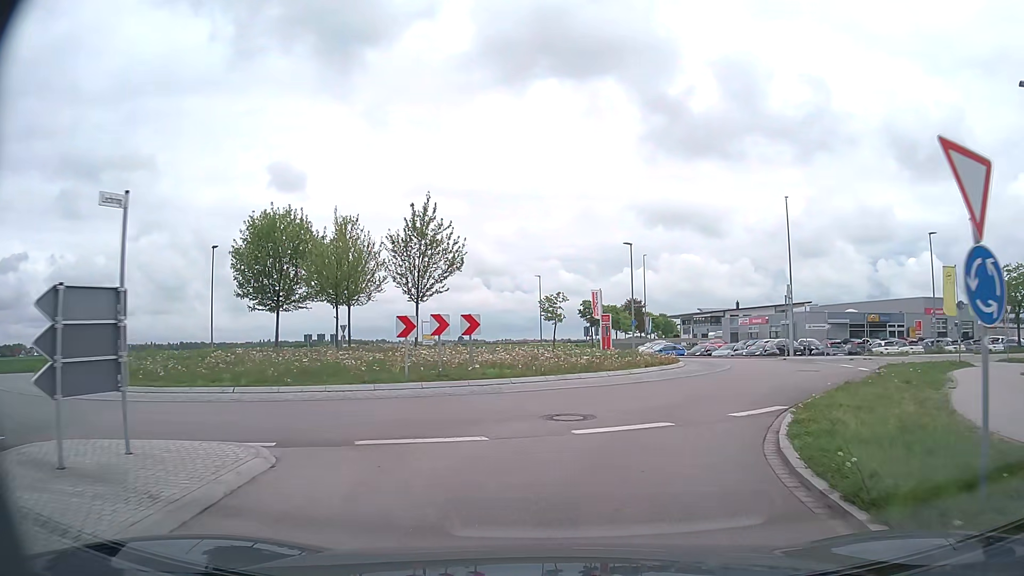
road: tertiary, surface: asphalt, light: Day
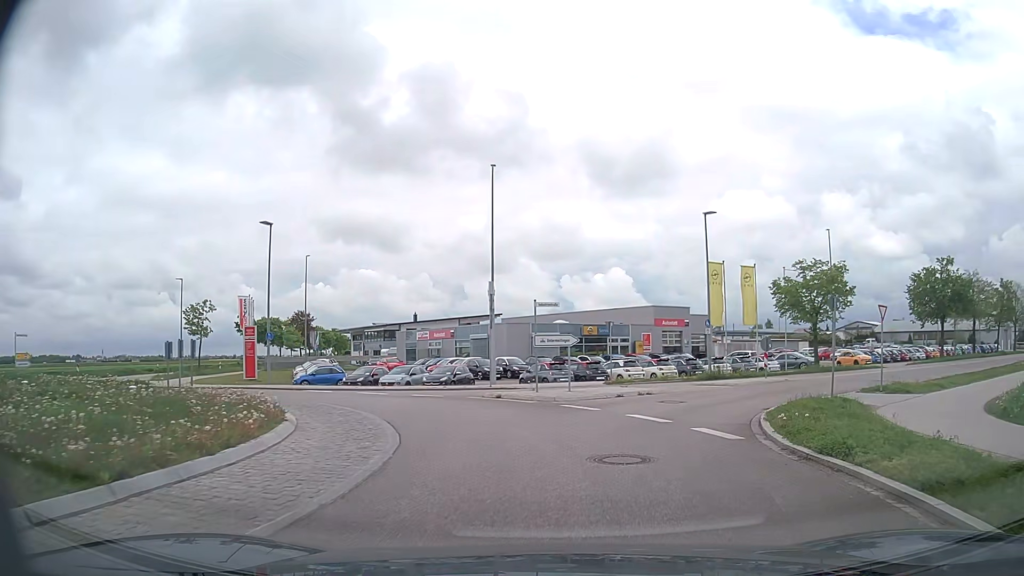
(+3.0, +14.0) m; +27°
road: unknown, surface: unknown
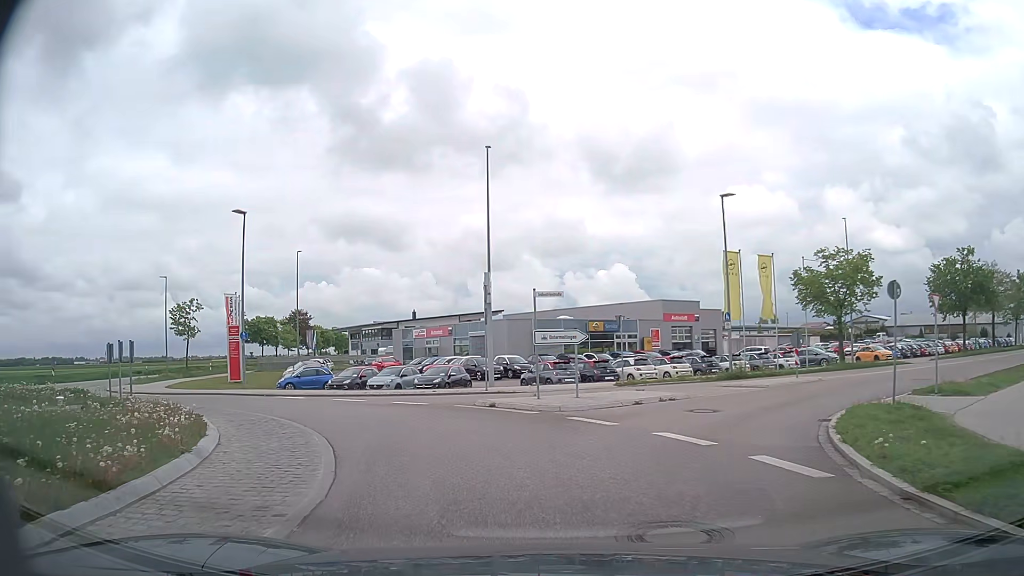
(+0.1, +3.4) m; +1°
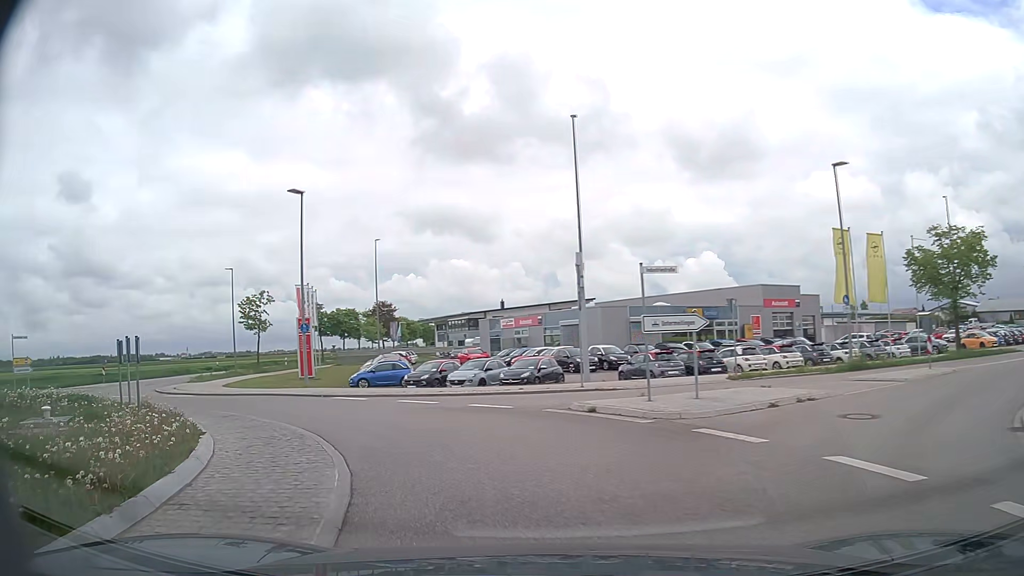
(-0.2, +3.4) m; -7°
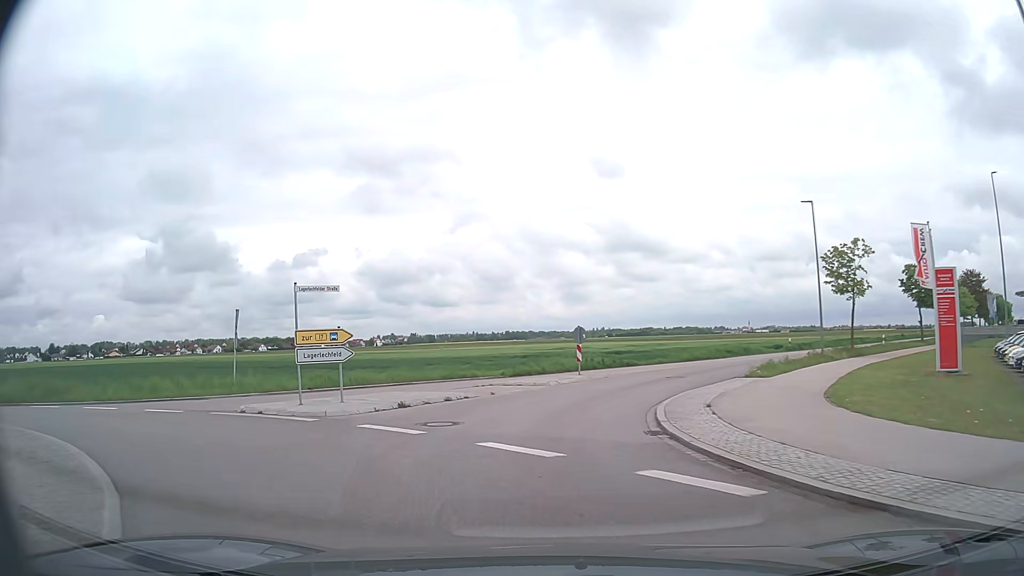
(-8.6, +17.3) m; -49°
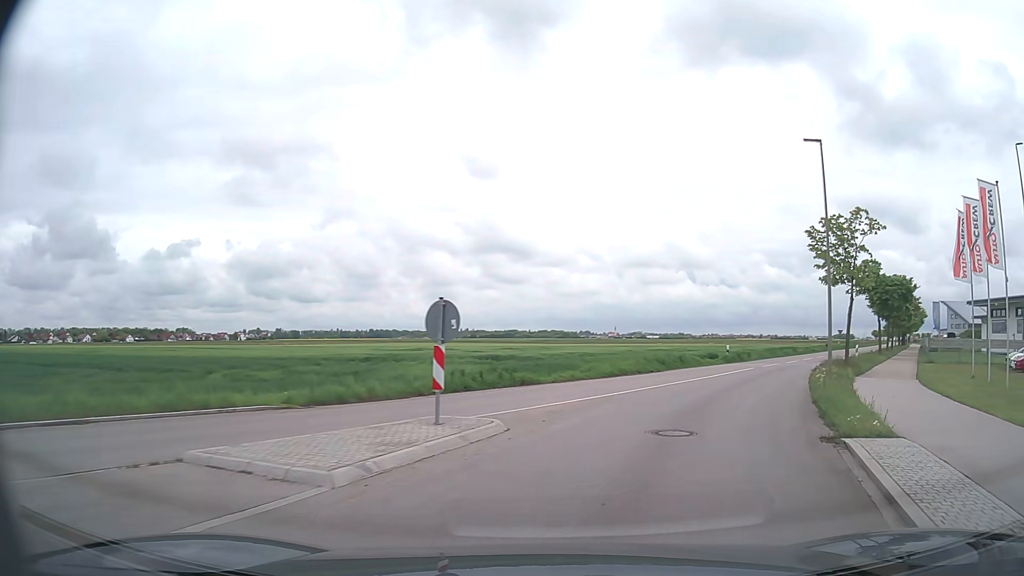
(+0.1, +14.8) m; +10°
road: tertiary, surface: asphalt
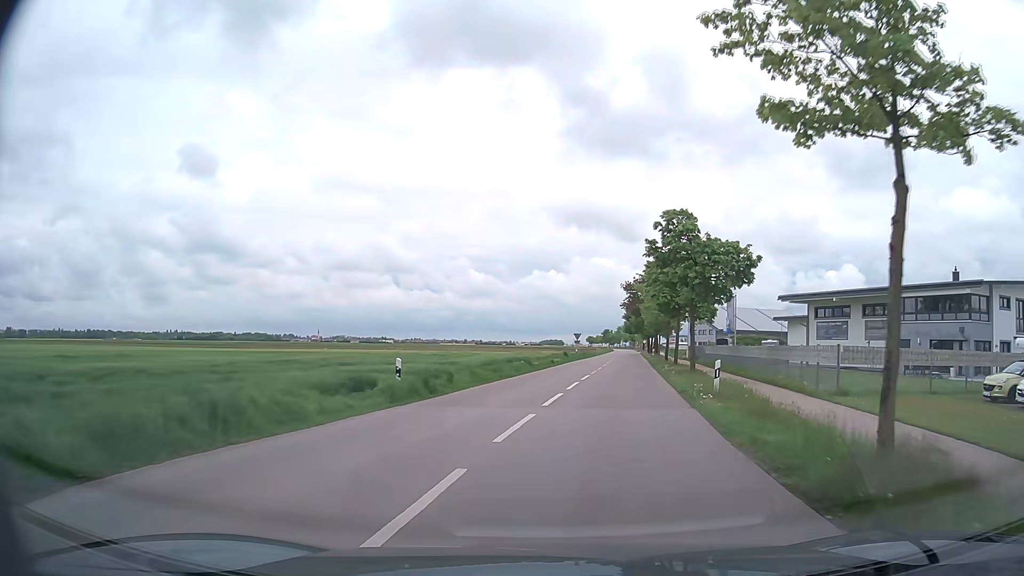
(+6.6, +23.5) m; +25°
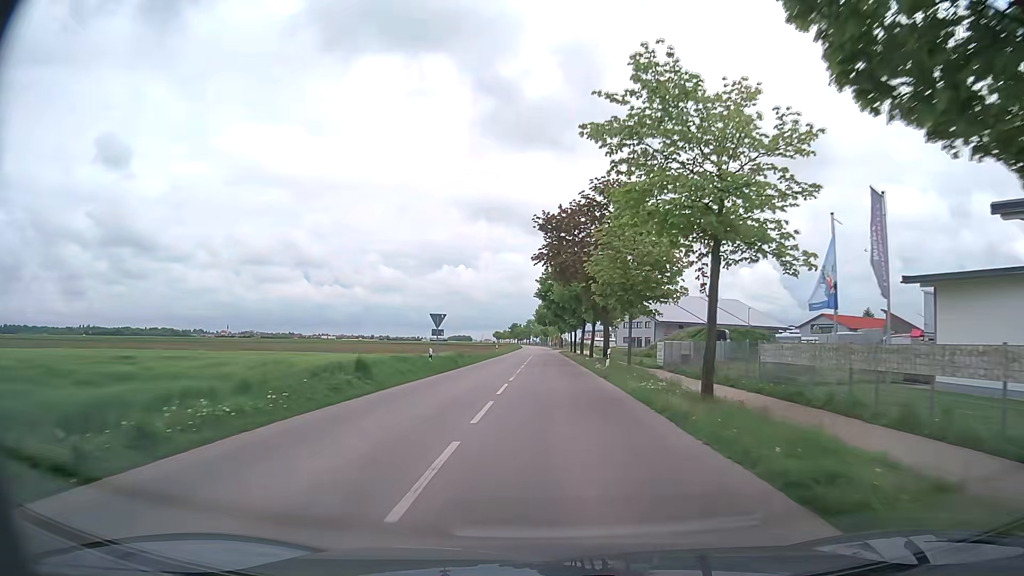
(+4.6, +40.5) m; +8°
(0, +10) (0, +20) (0, +30) (0, +40) (0, +50) (0, +60) (0, +70) (0, +80) (0, +90) (0, +100) m
